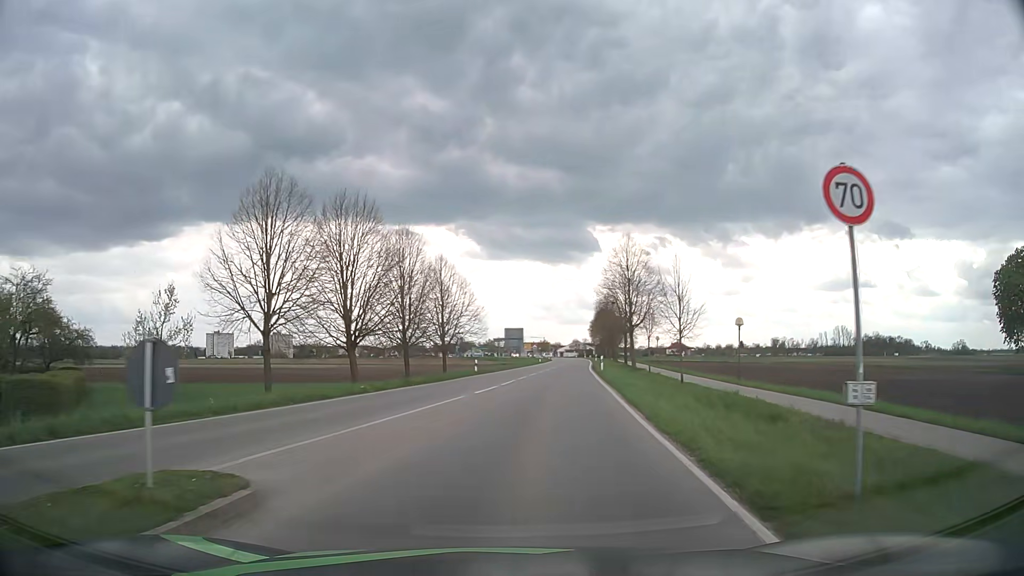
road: tertiary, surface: asphalt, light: Day
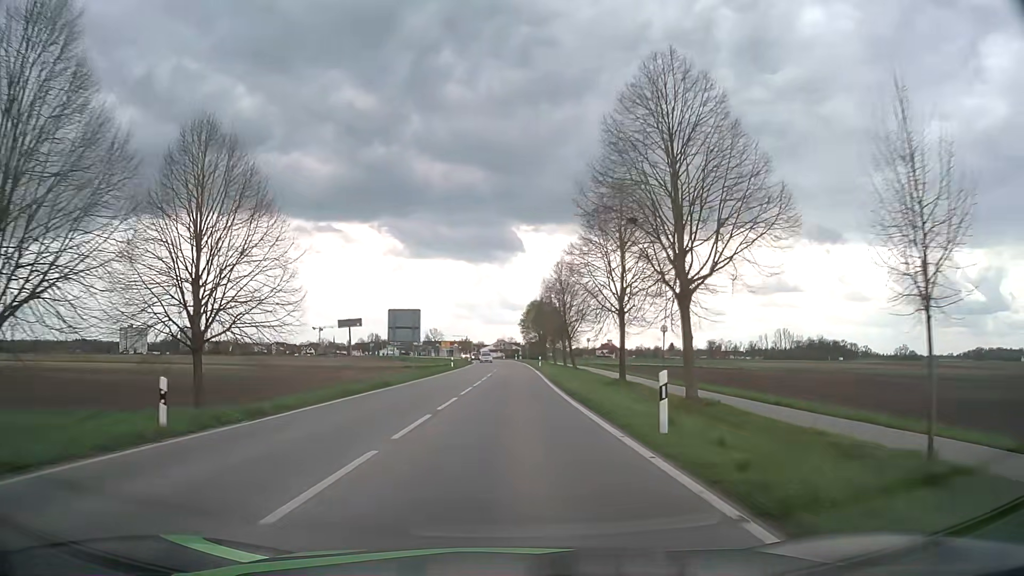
(+2.6, +34.6) m; +7°
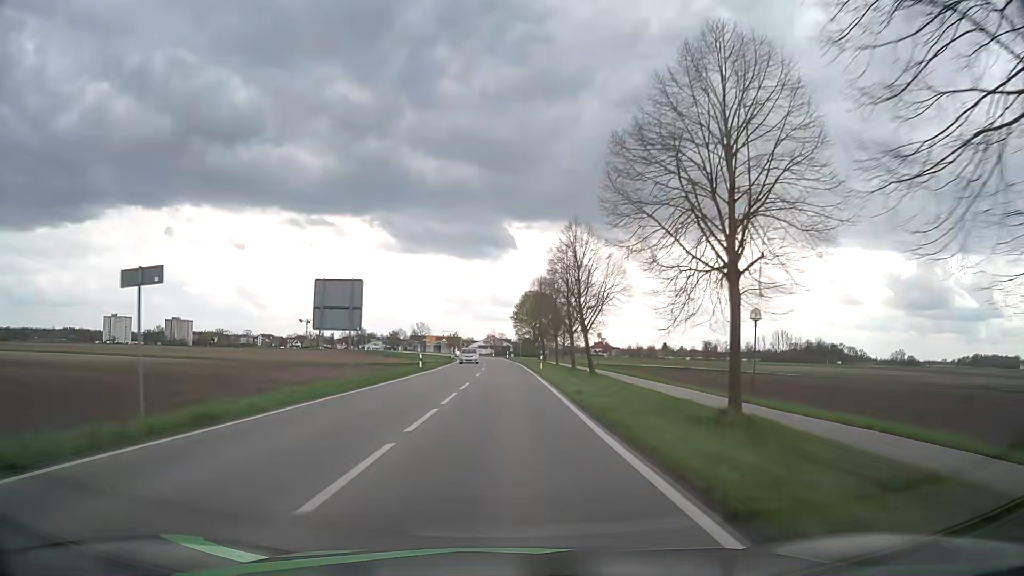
(0.0, +16.8) m; +1°
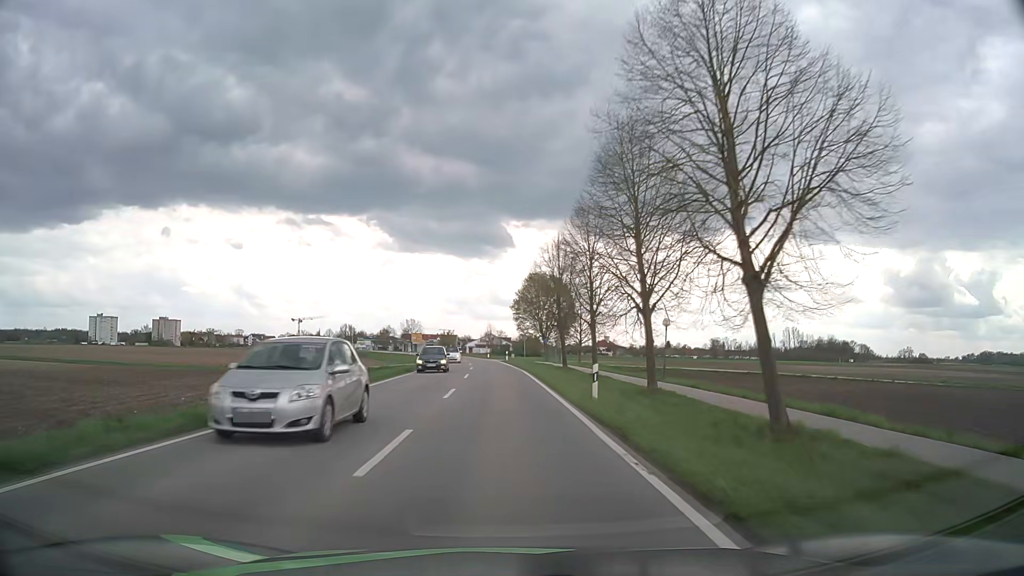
(+0.1, +27.4) m; 0°
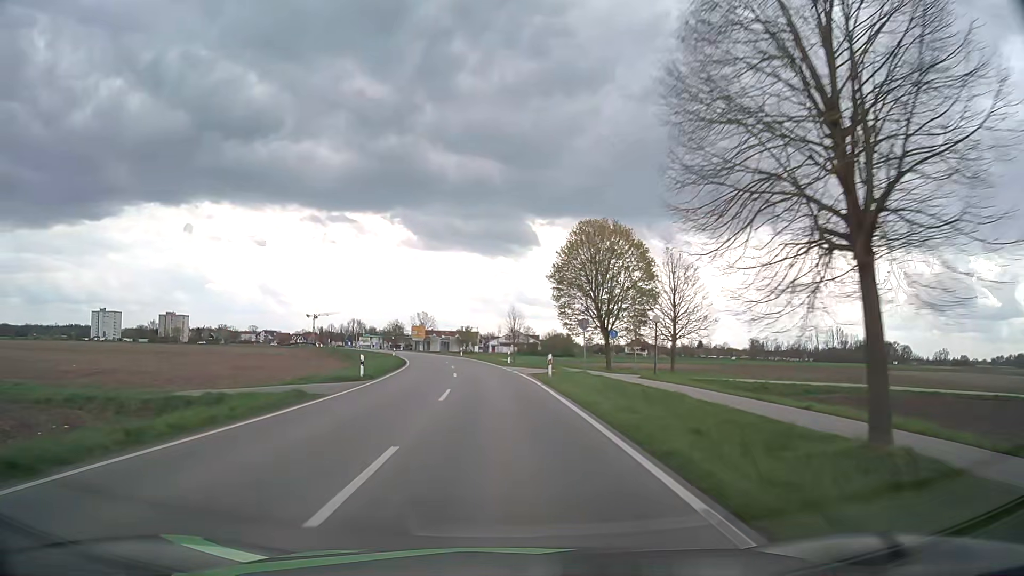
(-0.5, +39.3) m; -2°
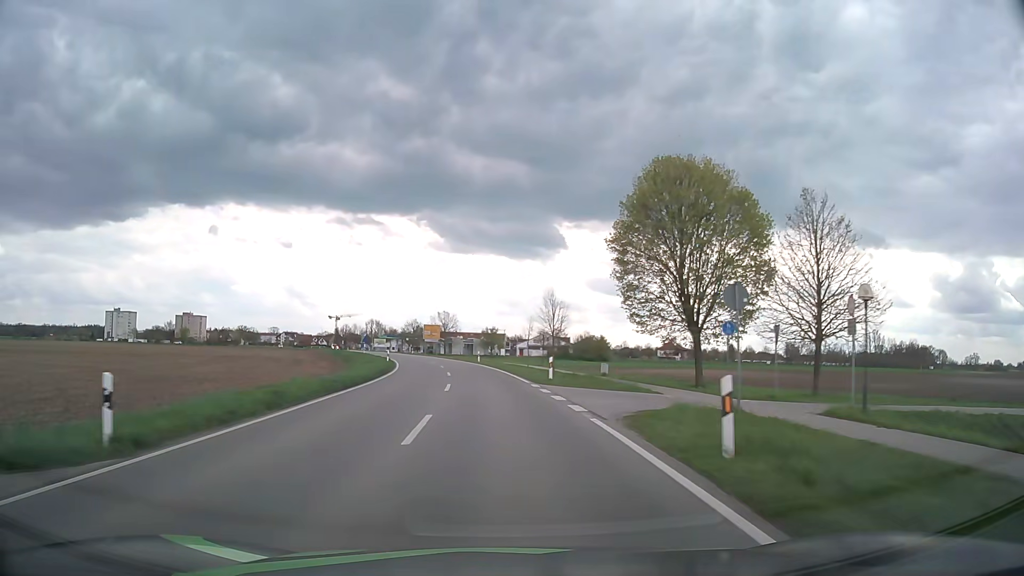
(-0.4, +20.1) m; -2°
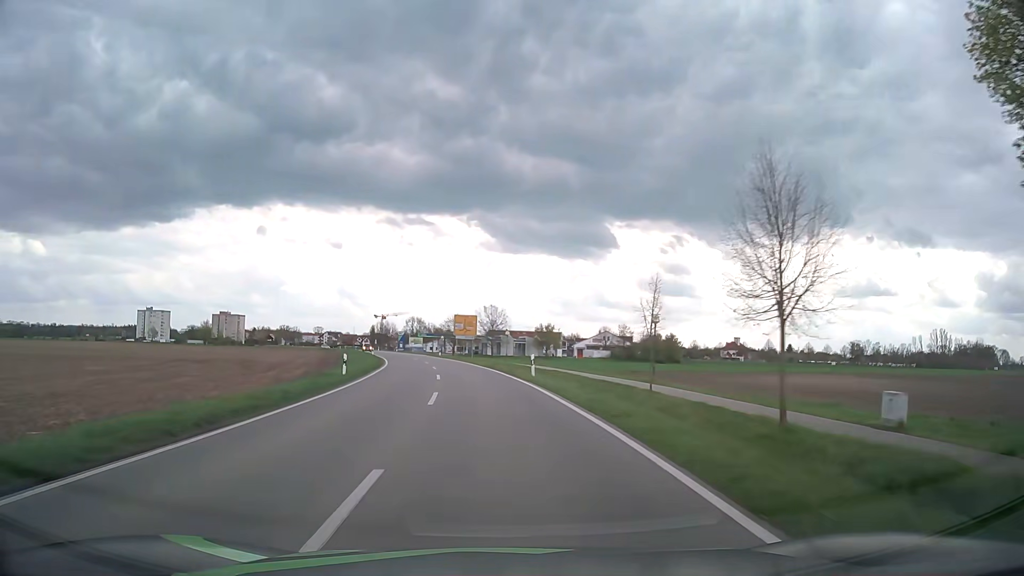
(-1.1, +30.1) m; -4°
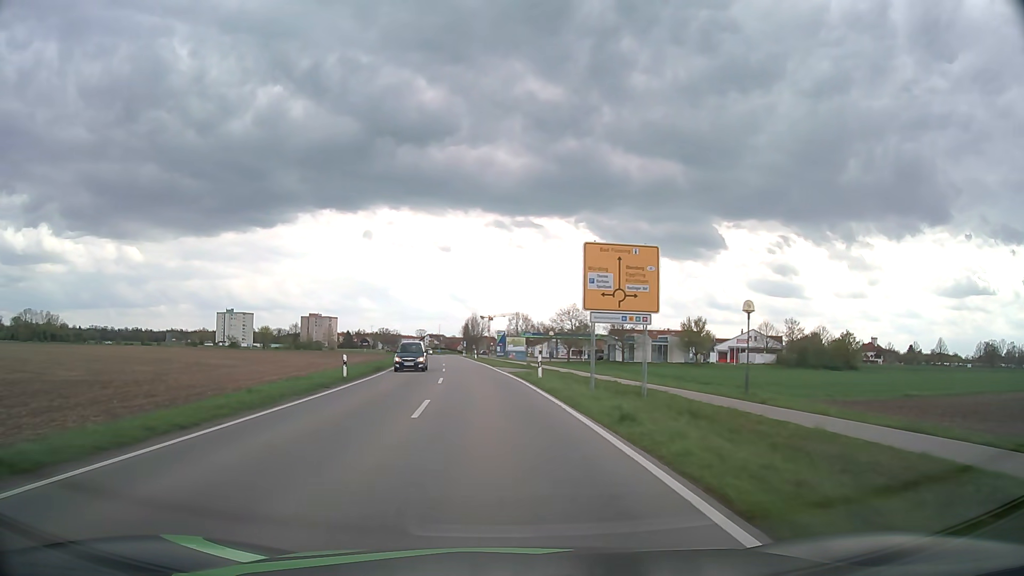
(-4.1, +51.3) m; -9°
(0, +10) (-1, +20) (-1, +30) (-2, +40) (-3, +50) (-4, +60) (-5, +70) (-6, +80) (-7, +90) (-8, +100) m
